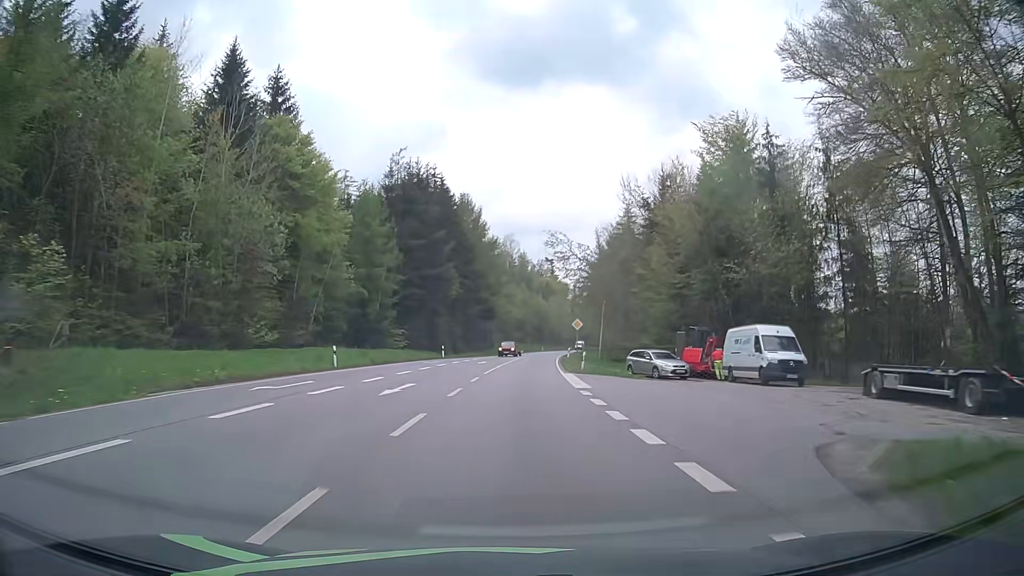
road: primary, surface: asphalt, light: Day
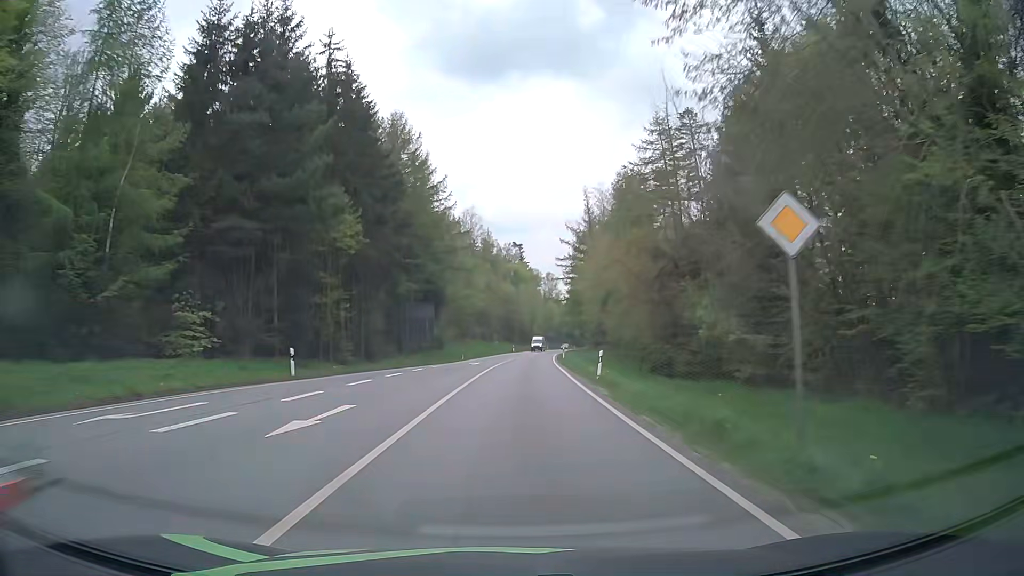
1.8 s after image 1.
(+0.9, +37.7) m; +3°
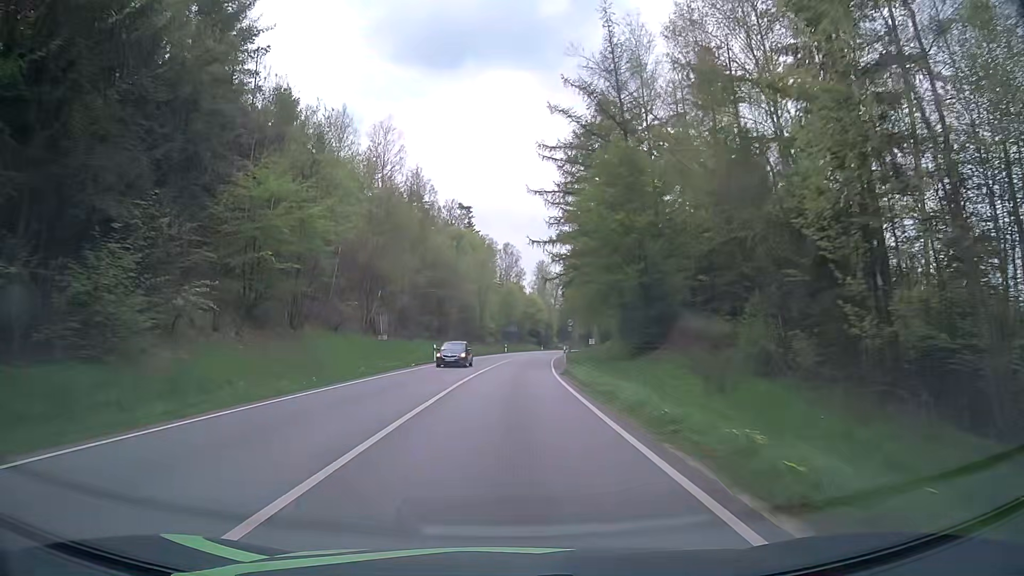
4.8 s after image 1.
(+2.7, +62.7) m; +4°
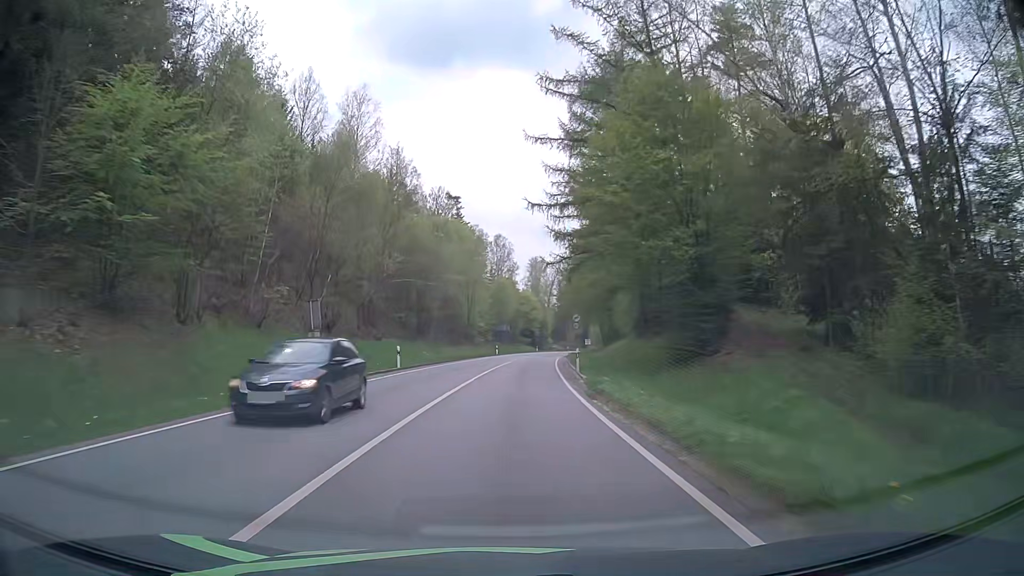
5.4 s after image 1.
(0.0, +12.6) m; 0°
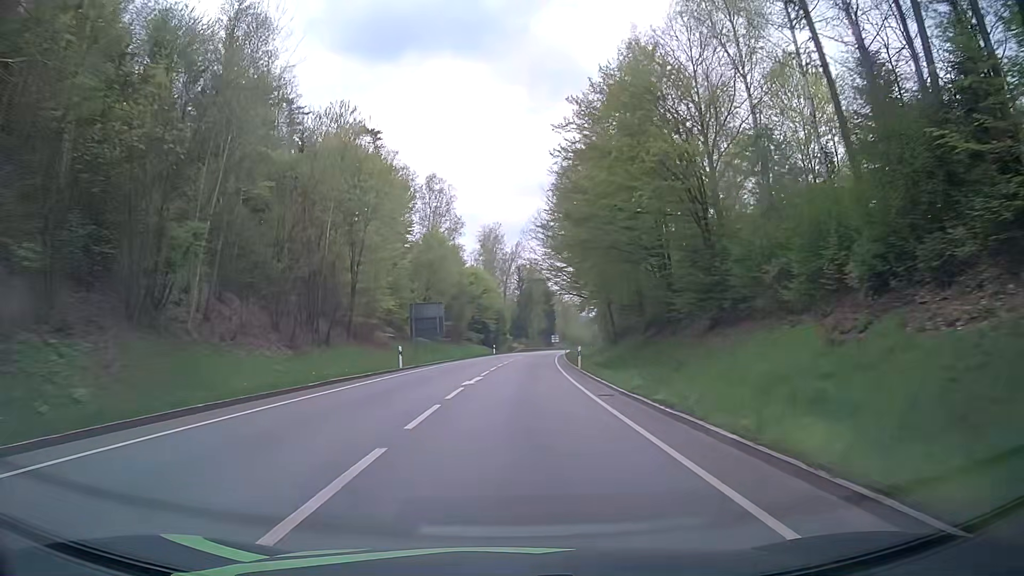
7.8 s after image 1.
(+1.7, +50.2) m; +4°
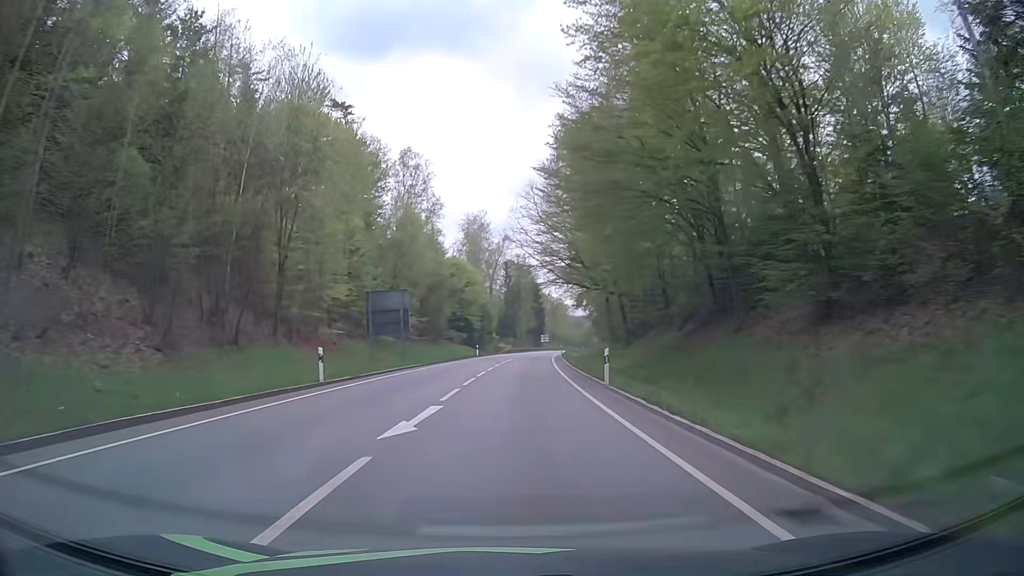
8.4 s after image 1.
(+0.1, +12.6) m; +1°
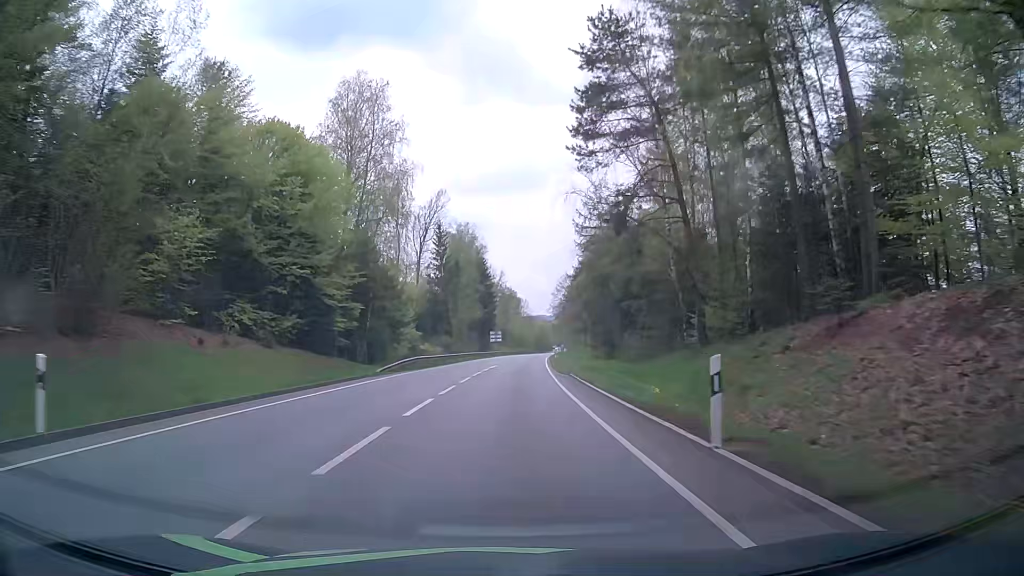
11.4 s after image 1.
(+2.6, +62.8) m; +5°
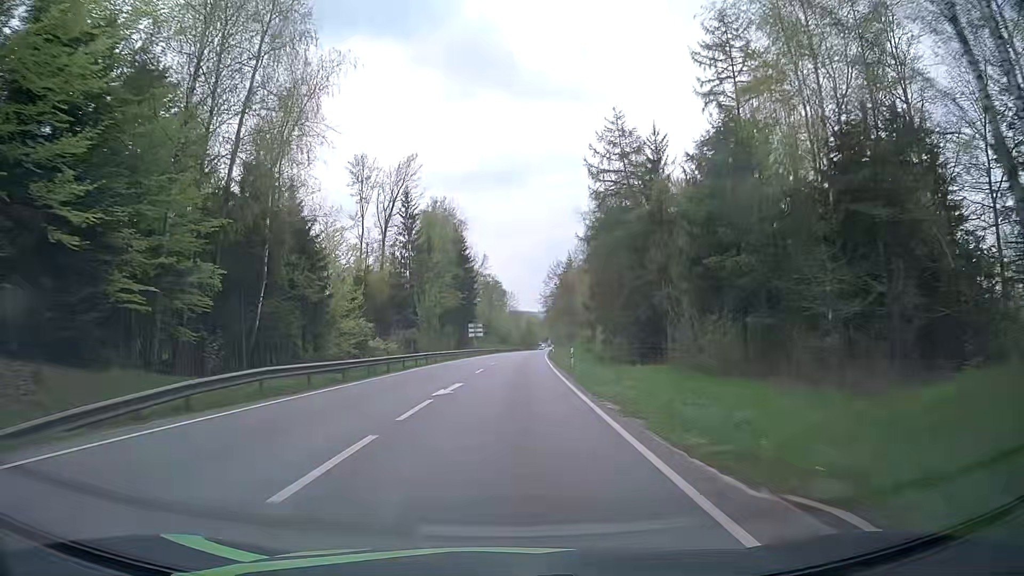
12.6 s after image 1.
(+0.2, +25.1) m; +2°
(0, +10) (0, +20) (0, +30) (0, +40) (+1, +50) (+1, +60) (+2, +70) (+2, +80) (+3, +90) (+3, +100) m
